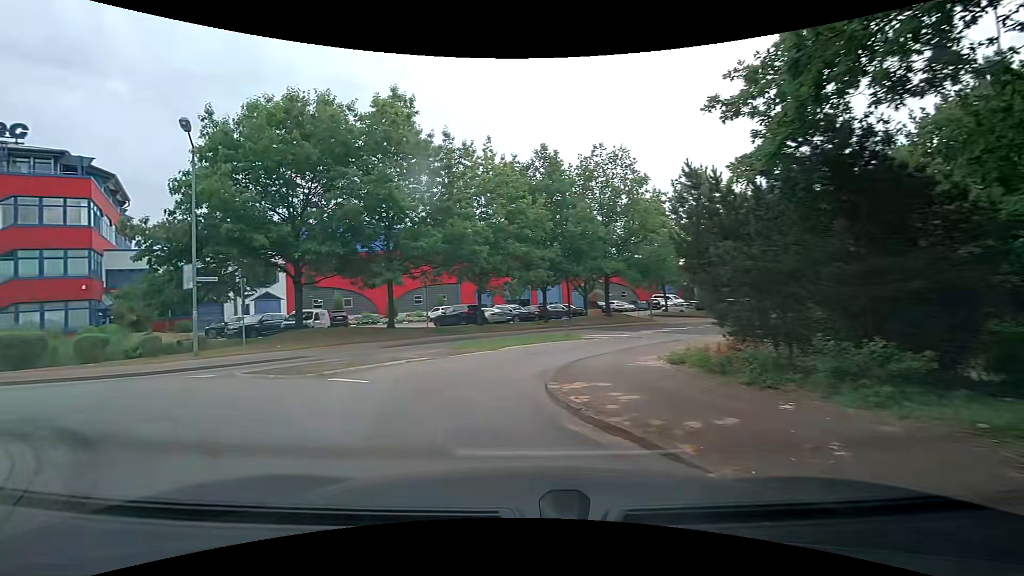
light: Day
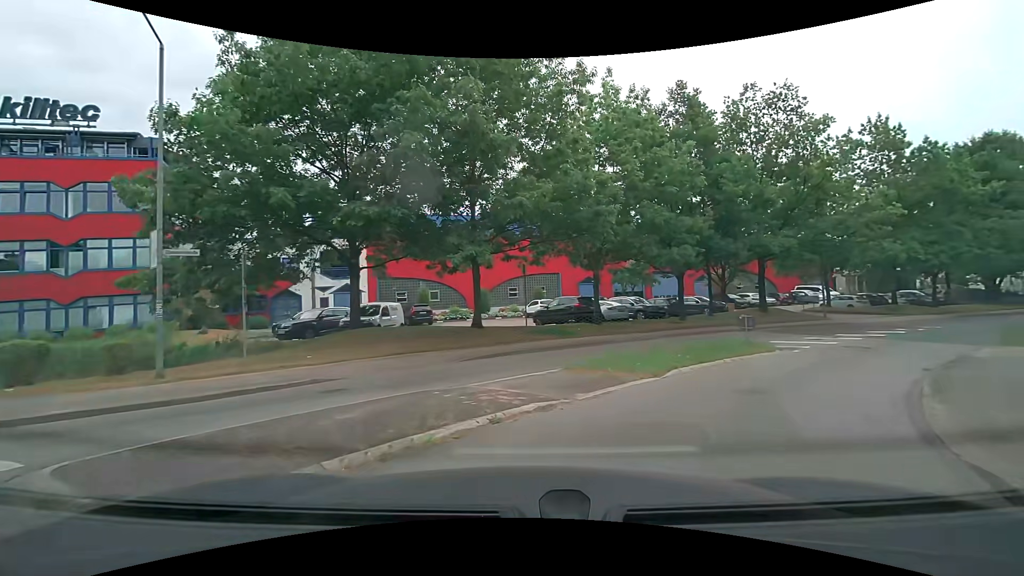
(-1.7, +8.5) m; -11°
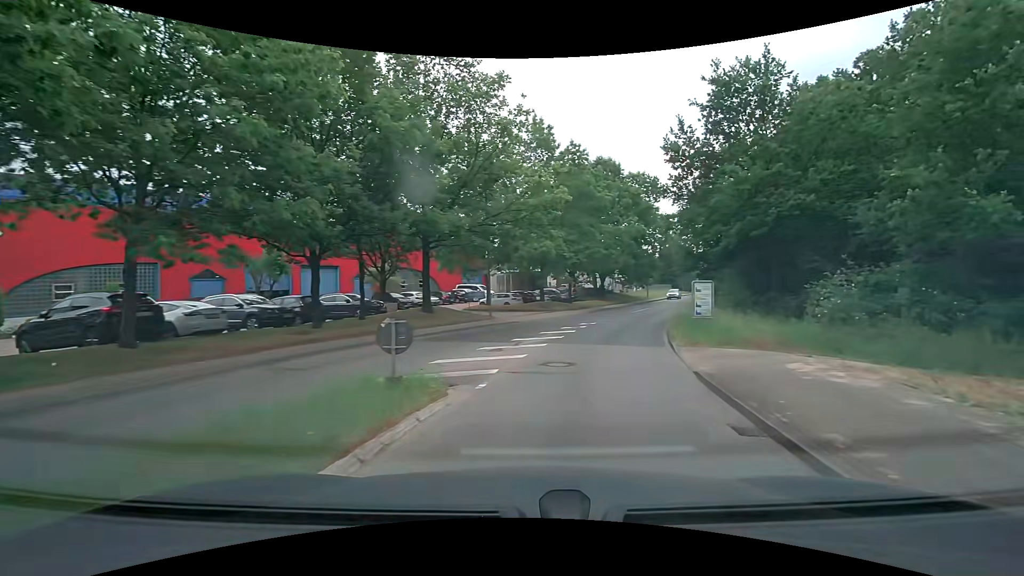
(+2.8, +9.8) m; +35°
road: tertiary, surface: asphalt
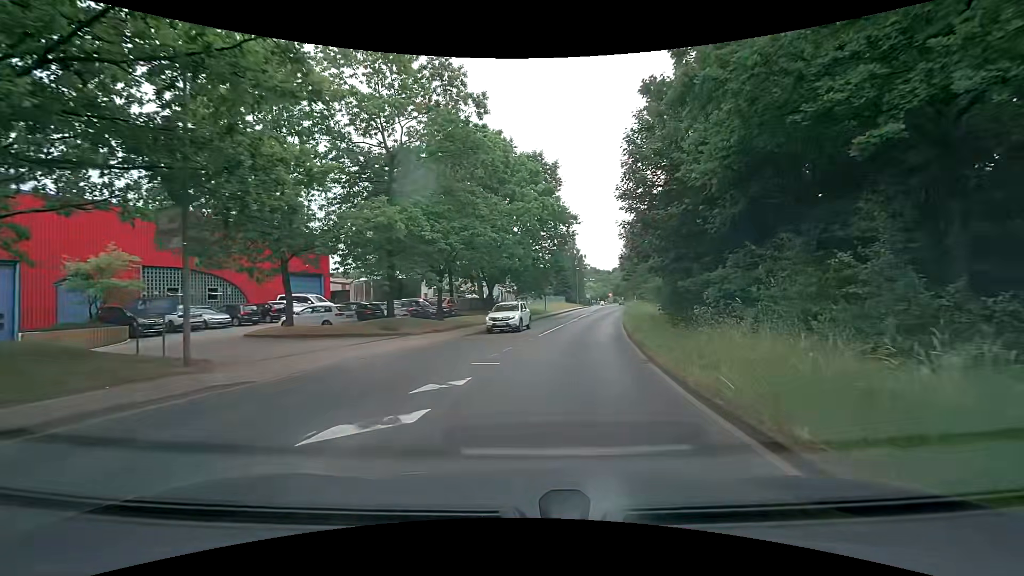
(+2.3, +17.5) m; +13°
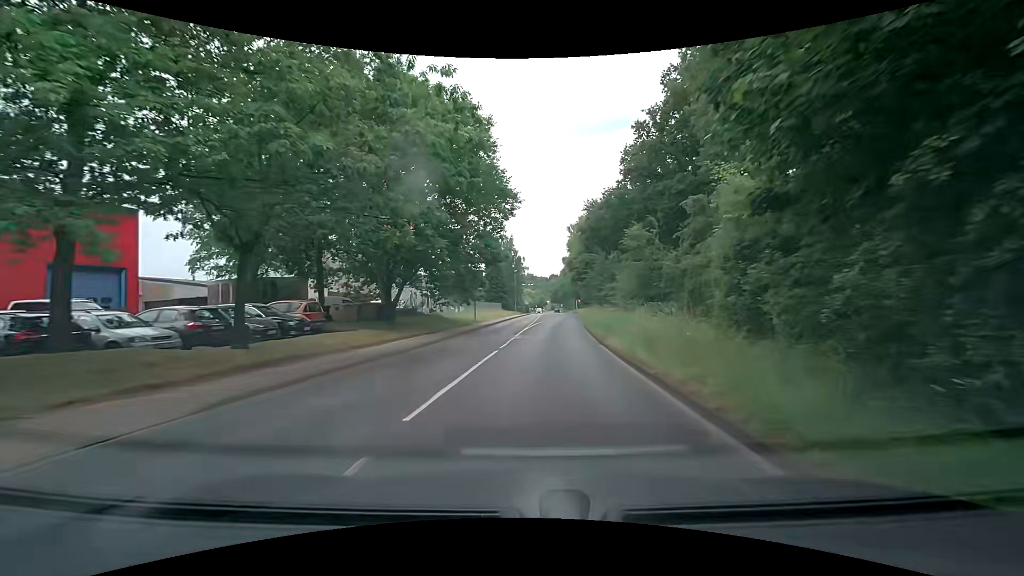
(+1.0, +15.2) m; +6°
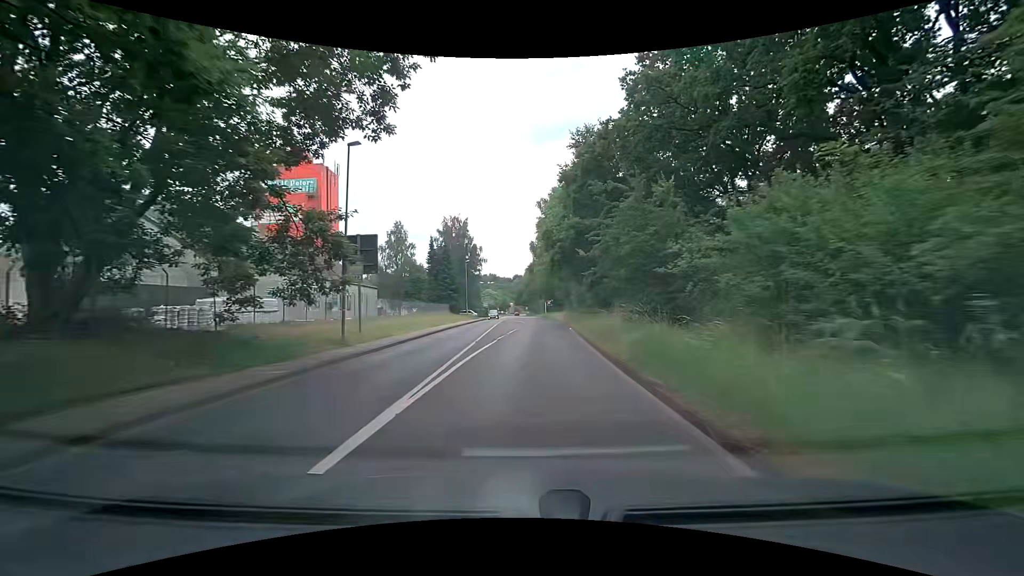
(+1.7, +25.7) m; +6°
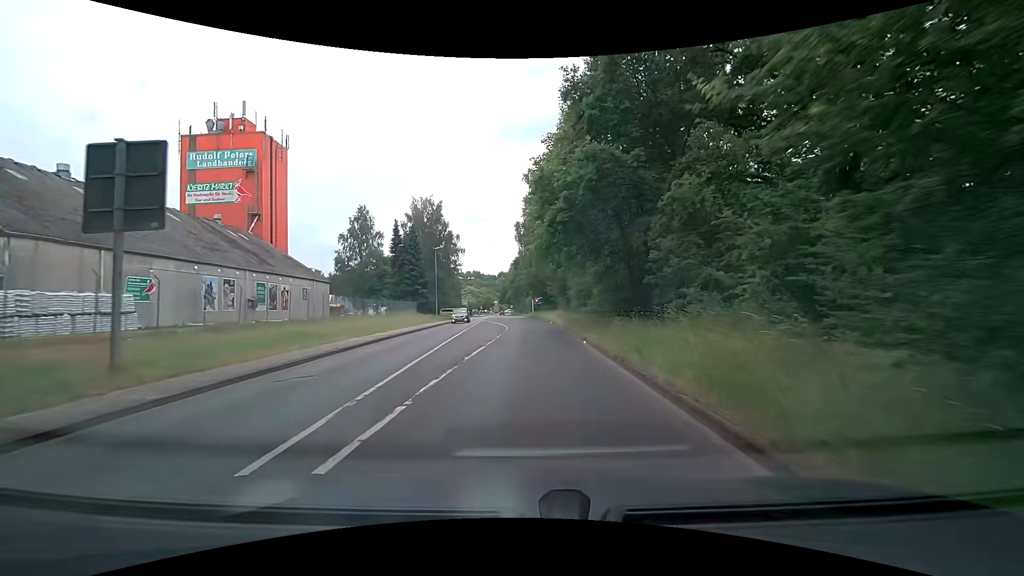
(+0.2, +14.1) m; +2°
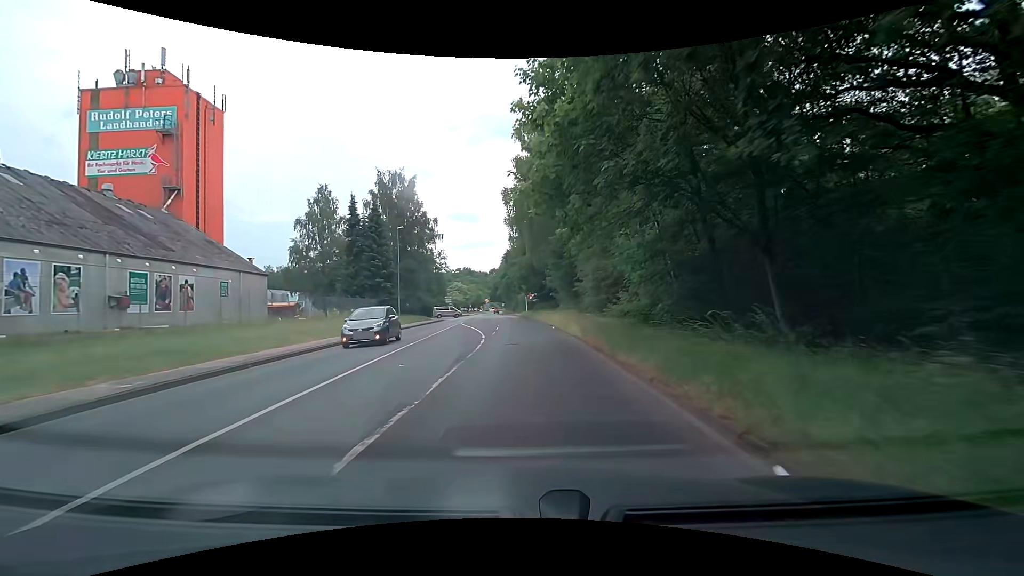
(-0.1, +14.4) m; 0°
(0, +10) (0, +20) (0, +30) (-1, +40) (-1, +50) (-2, +60) (-3, +70) (-3, +80) (-4, +90) (-5, +100) m
